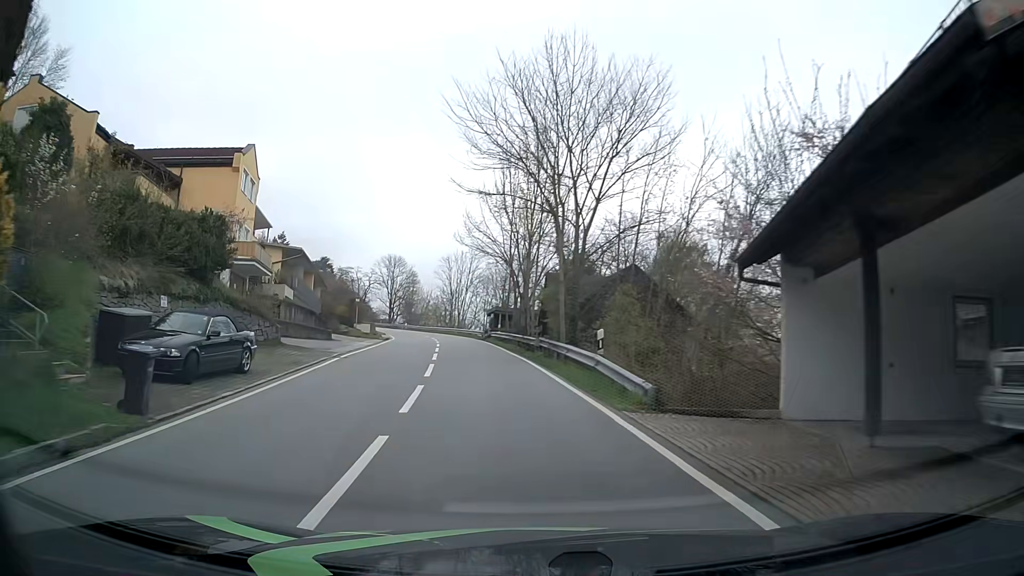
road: tertiary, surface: asphalt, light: Day
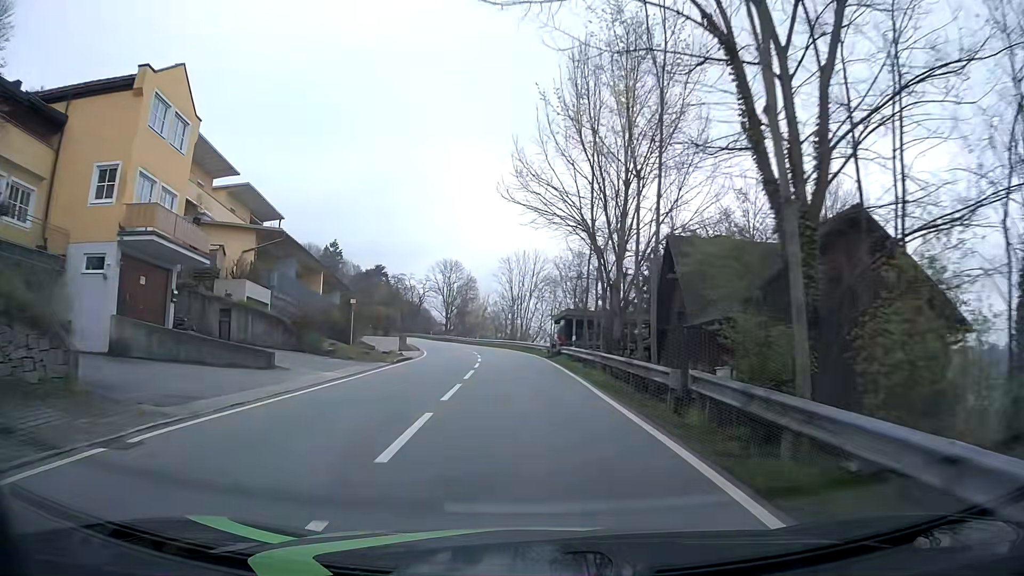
(-0.9, +15.6) m; -6°
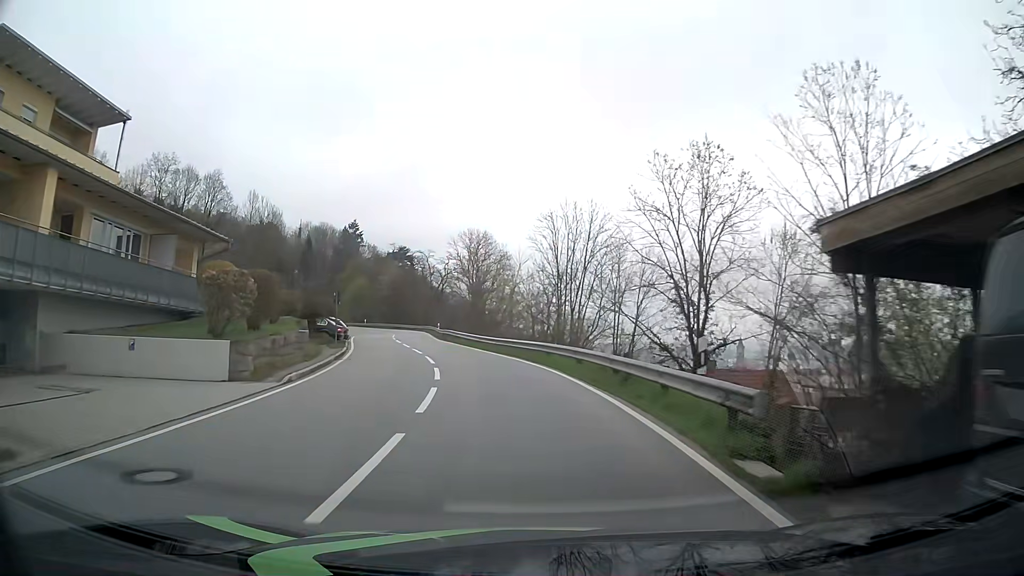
(-1.0, +32.0) m; -3°
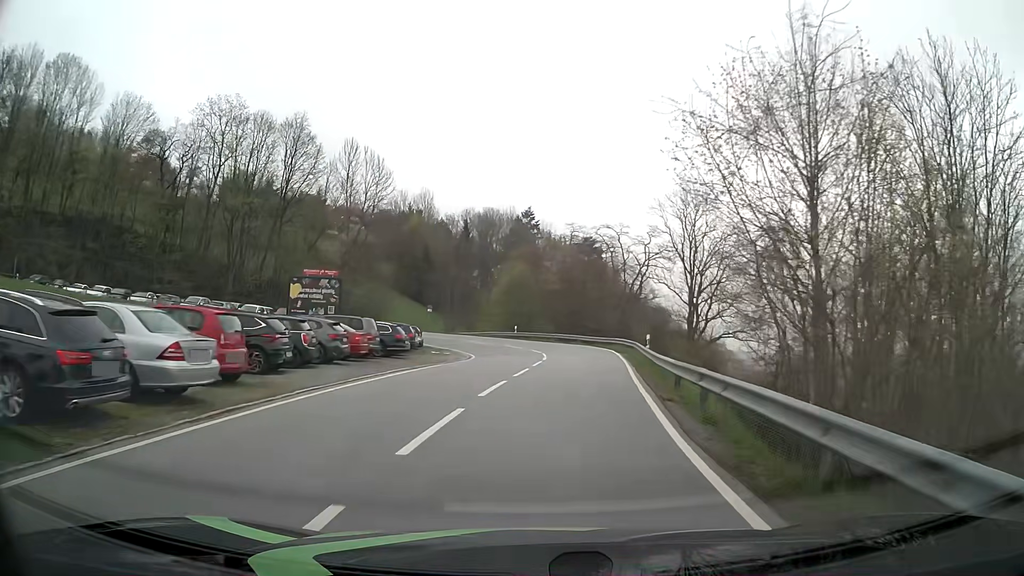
(-5.8, +39.0) m; -17°
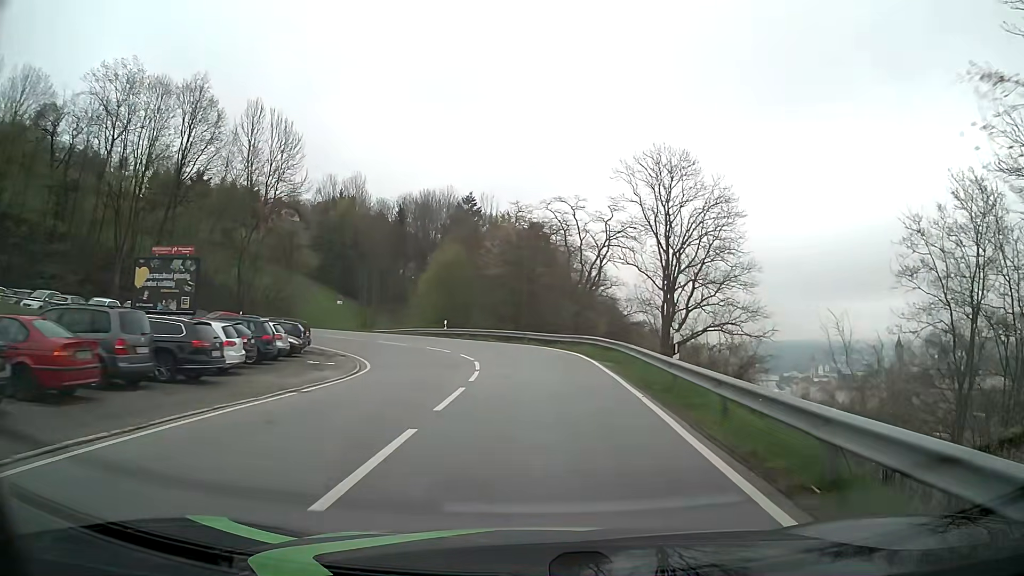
(+0.5, +13.9) m; +5°
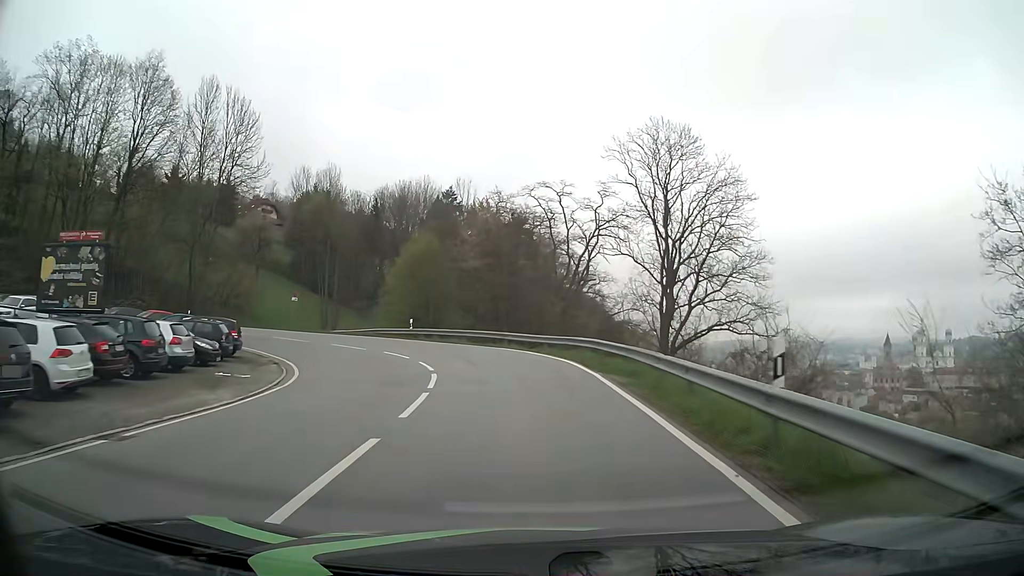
(+0.1, +6.8) m; +1°
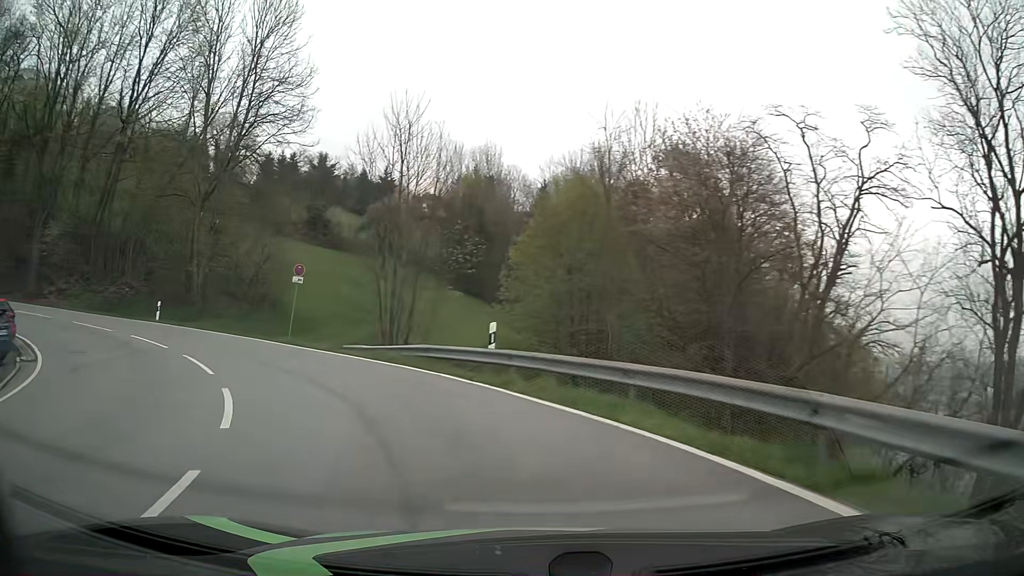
(-1.5, +24.9) m; -15°
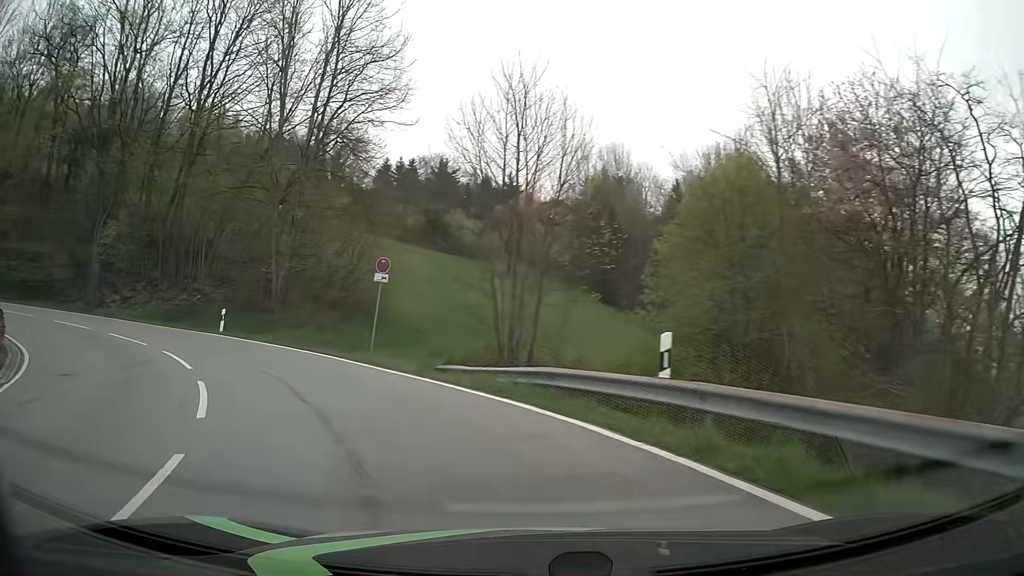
(-0.6, +5.9) m; -11°
(-2, +10) (-7, +18) (-16, +24) (-25, +26) (-35, +26) (-44, +23) (-52, +16) (-57, +8) (-60, -2) (-61, -12) m
